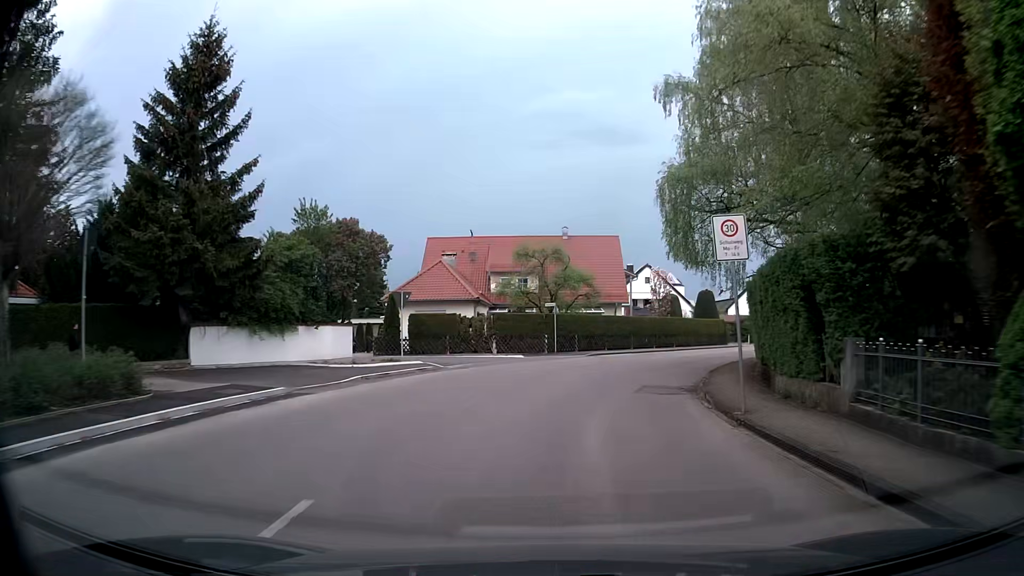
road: tertiary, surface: asphalt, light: Day
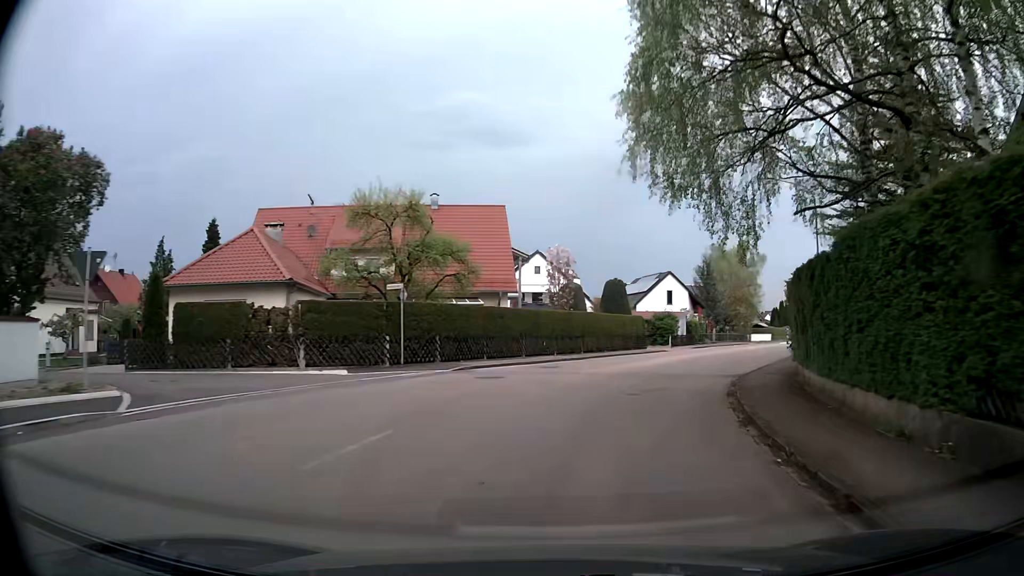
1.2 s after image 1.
(+0.9, +14.2) m; +10°
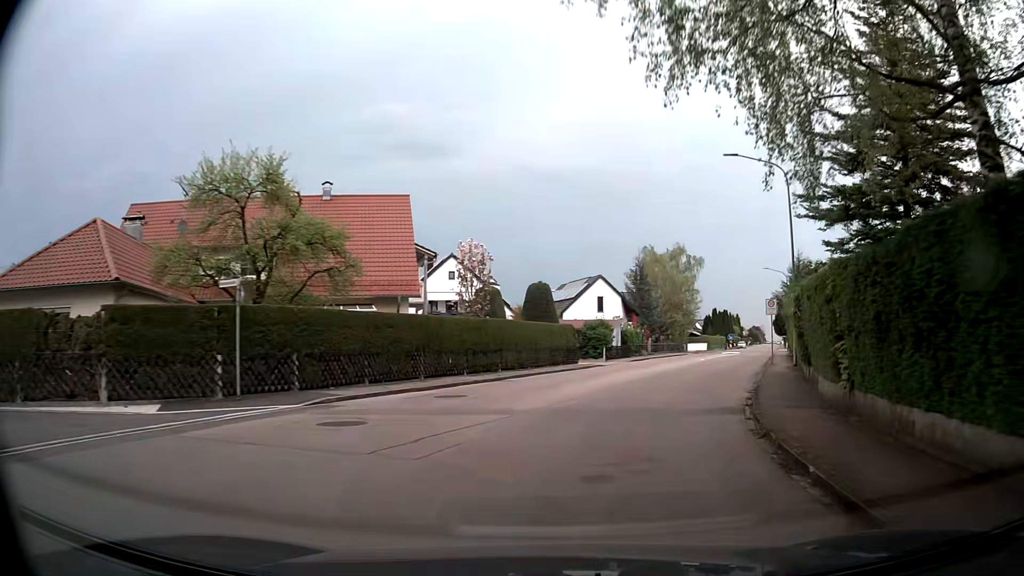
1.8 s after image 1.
(+0.3, +7.2) m; +5°
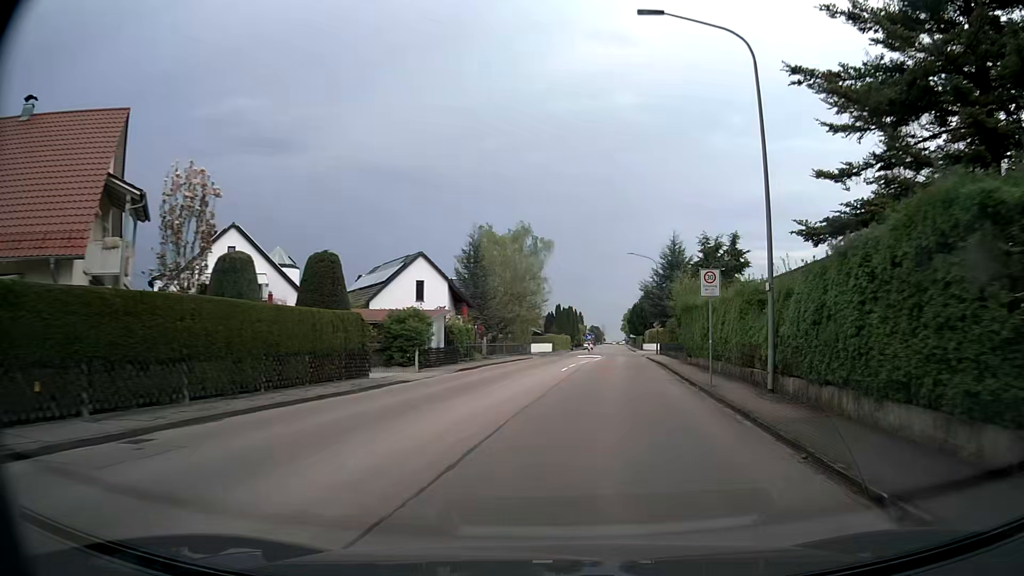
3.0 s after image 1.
(+2.0, +14.8) m; +14°
